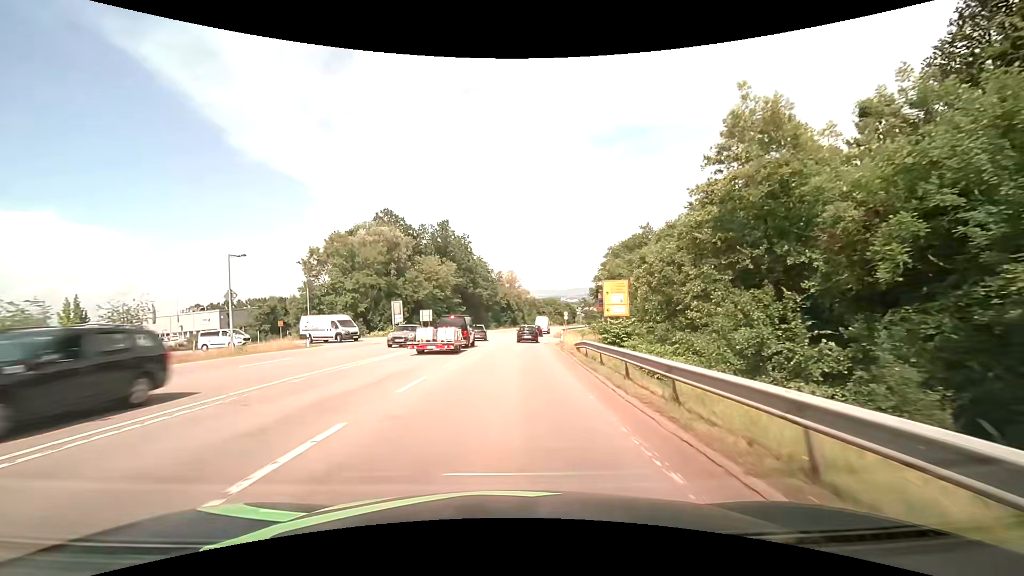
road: secondary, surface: asphalt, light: Day
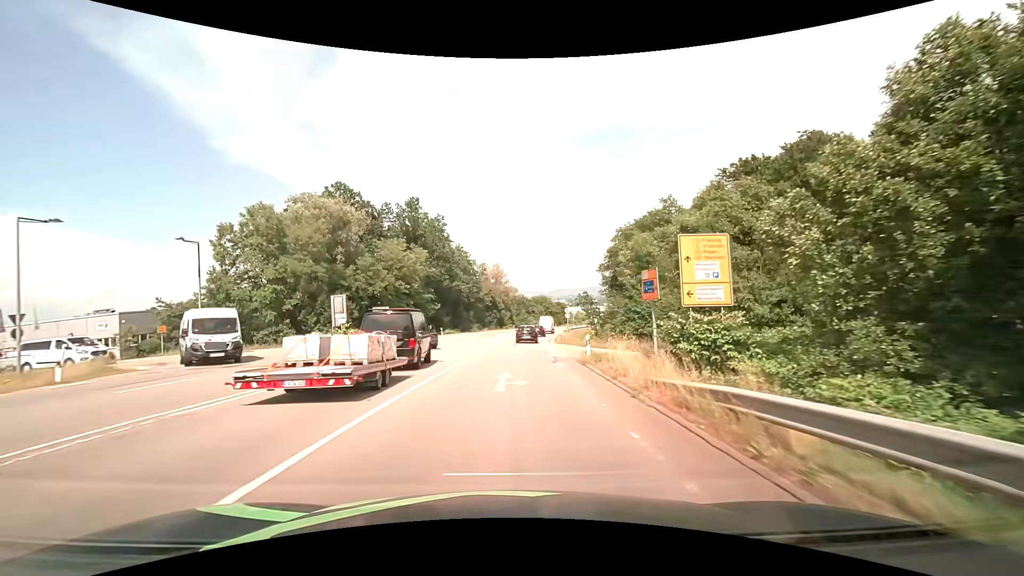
(+0.3, +18.3) m; +2°
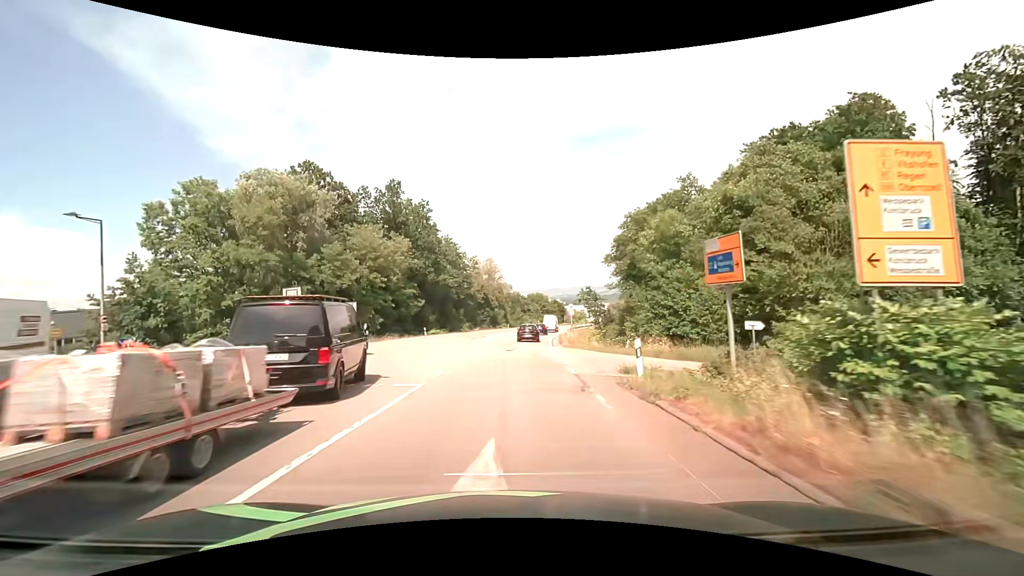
(+0.1, +9.1) m; +1°
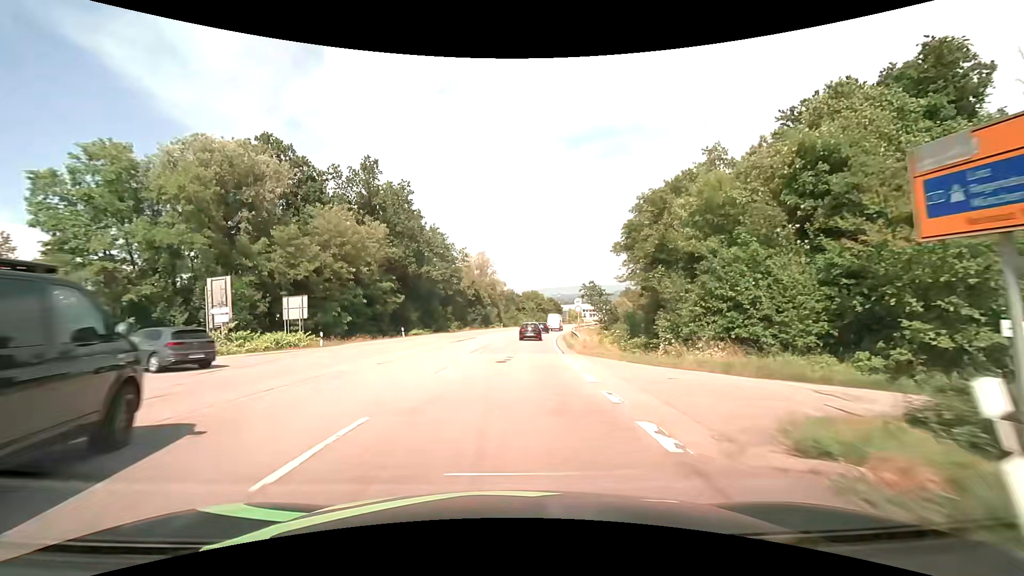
(+0.1, +9.1) m; +1°
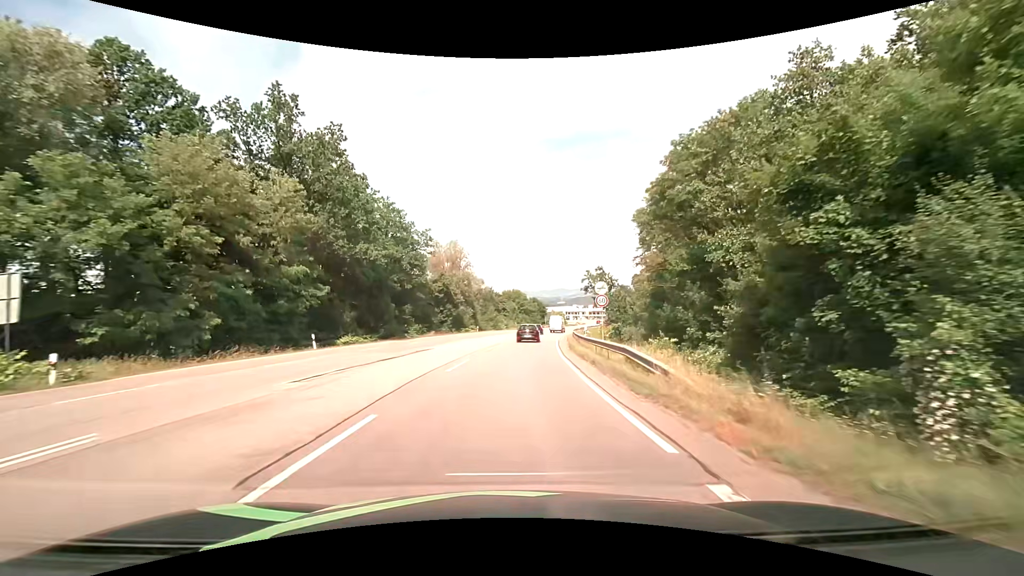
(+0.4, +18.2) m; +3°
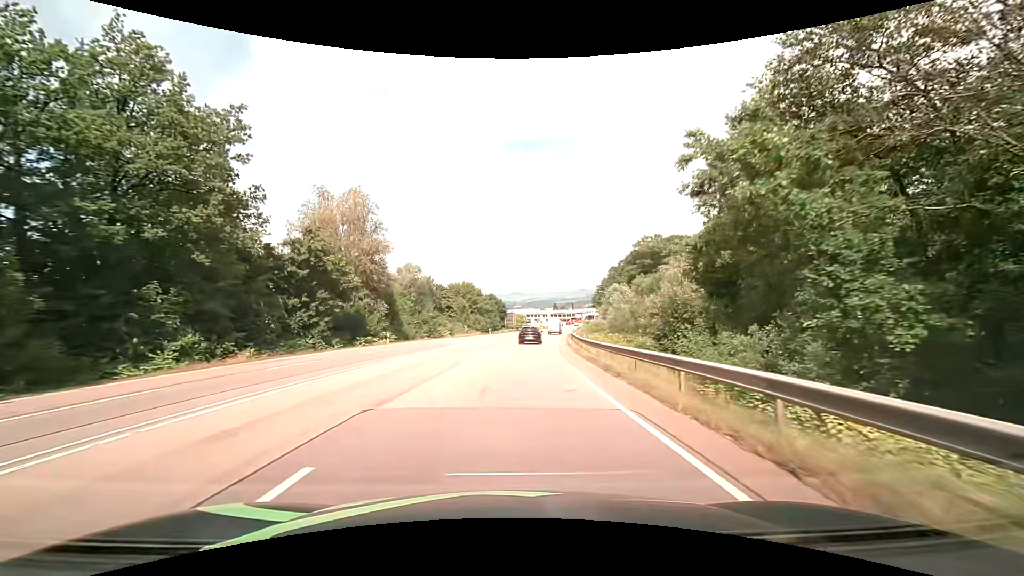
(+1.3, +36.4) m; +4°
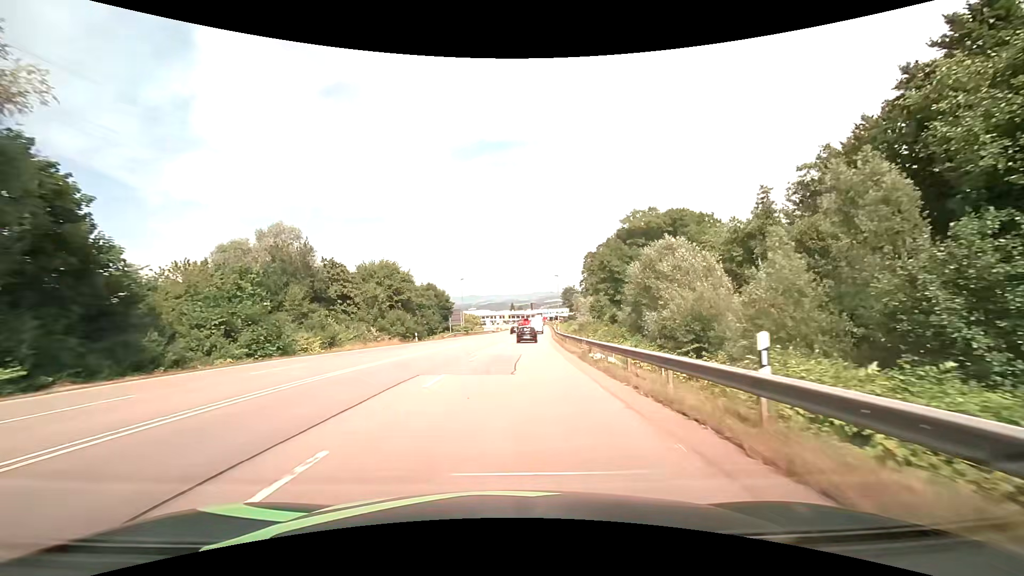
(+1.7, +36.4) m; +5°
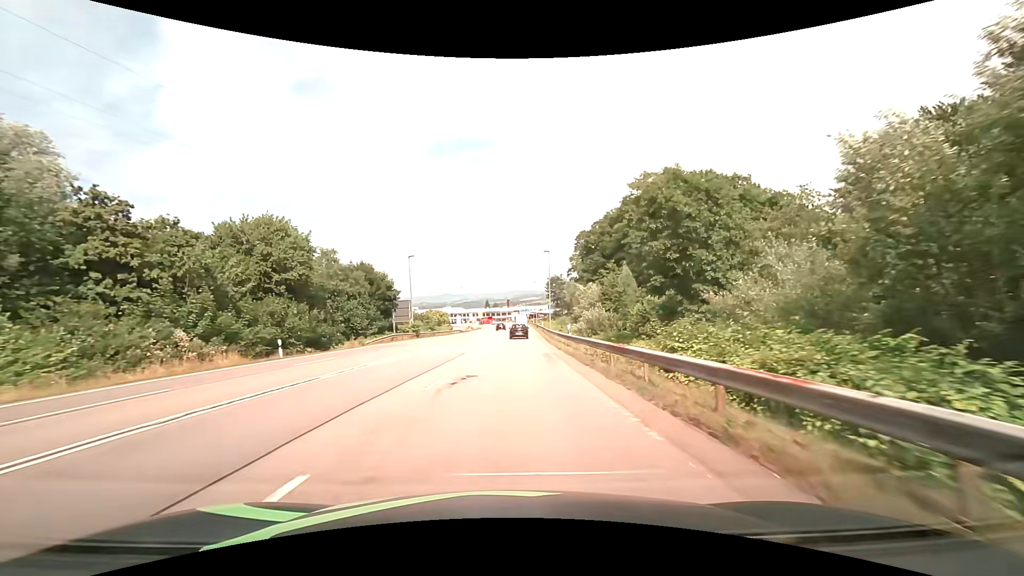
(+0.7, +27.3) m; +3°
(0, +10) (0, +20) (0, +30) (+1, +40) (+1, +50) (+1, +60) (+2, +70) (+2, +80) (+2, +90) (+3, +100) m
